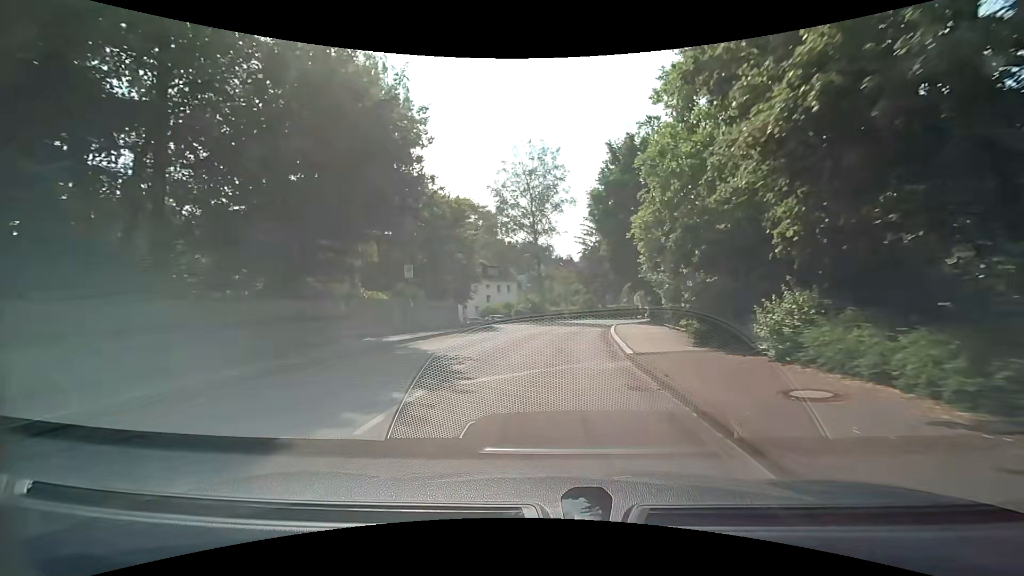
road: tertiary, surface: asphalt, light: Day
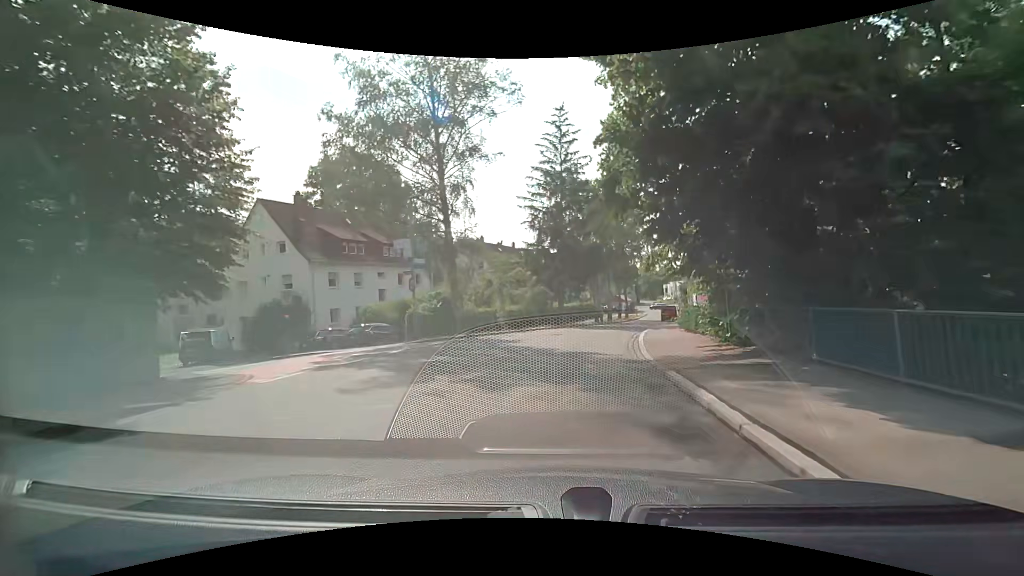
(+1.1, +24.4) m; +6°
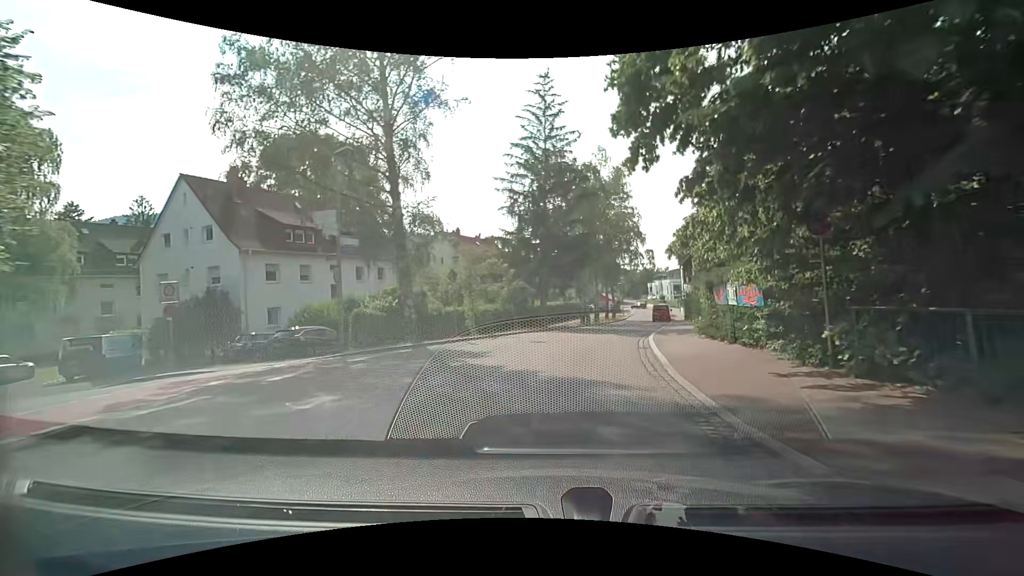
(+0.1, +5.8) m; +2°
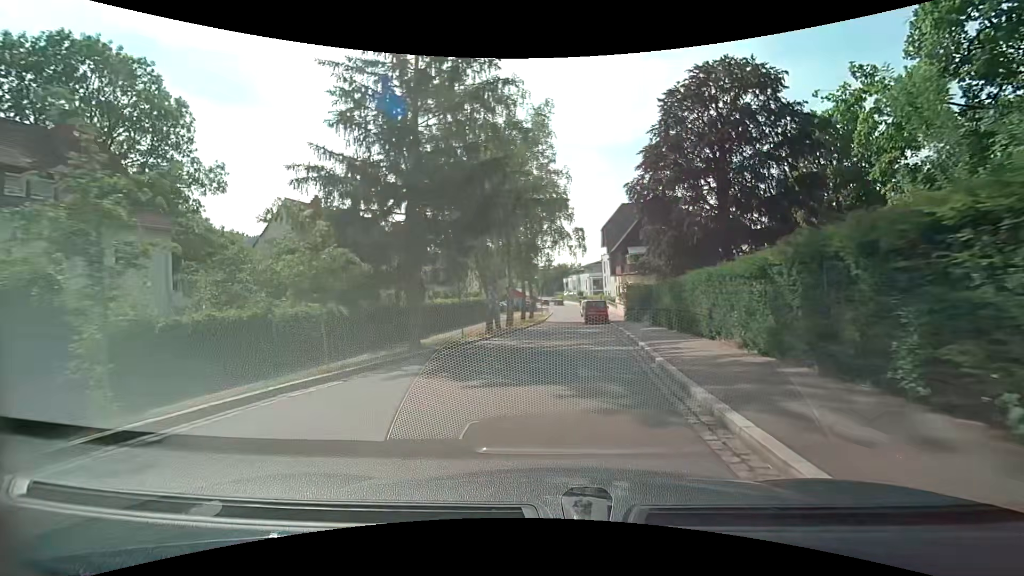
(+1.2, +16.9) m; +9°
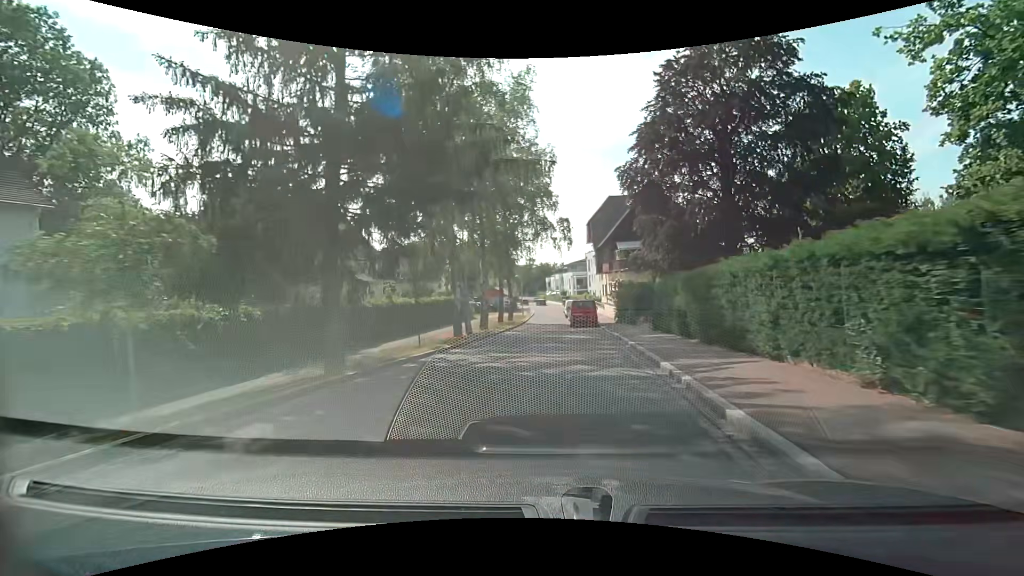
(+0.2, +5.5) m; +3°
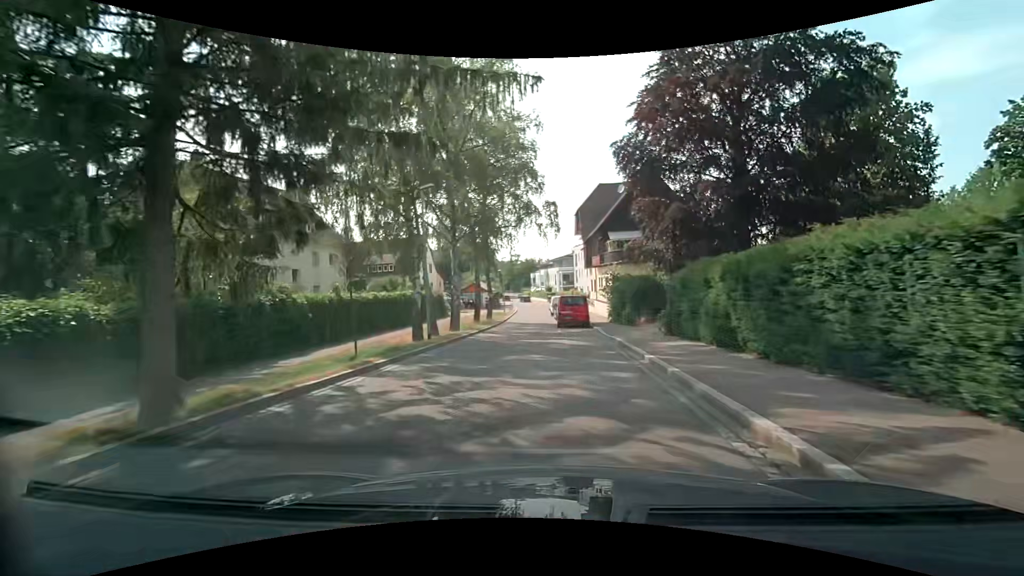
(+0.1, +5.4) m; +2°
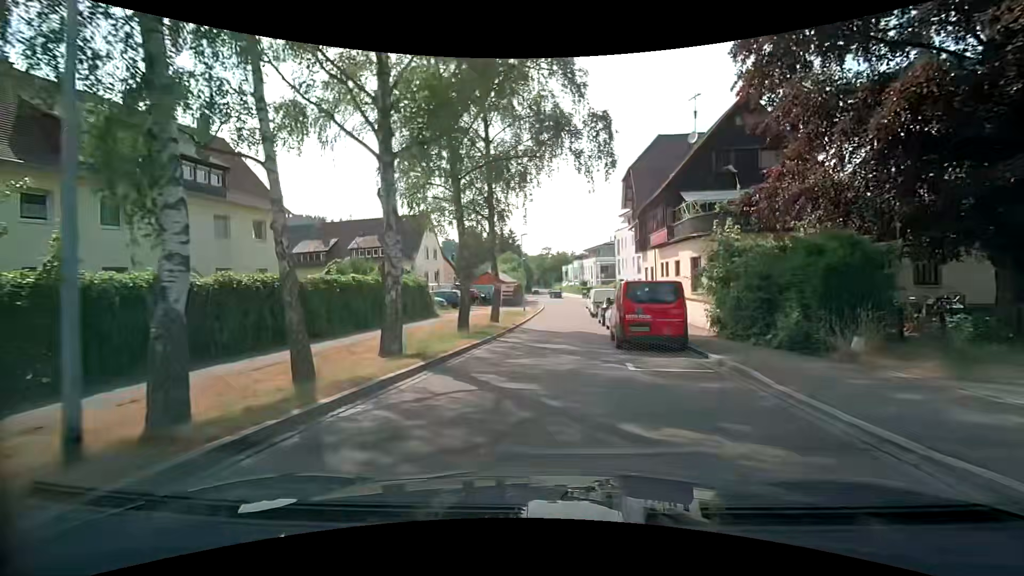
(0.0, +15.8) m; -2°
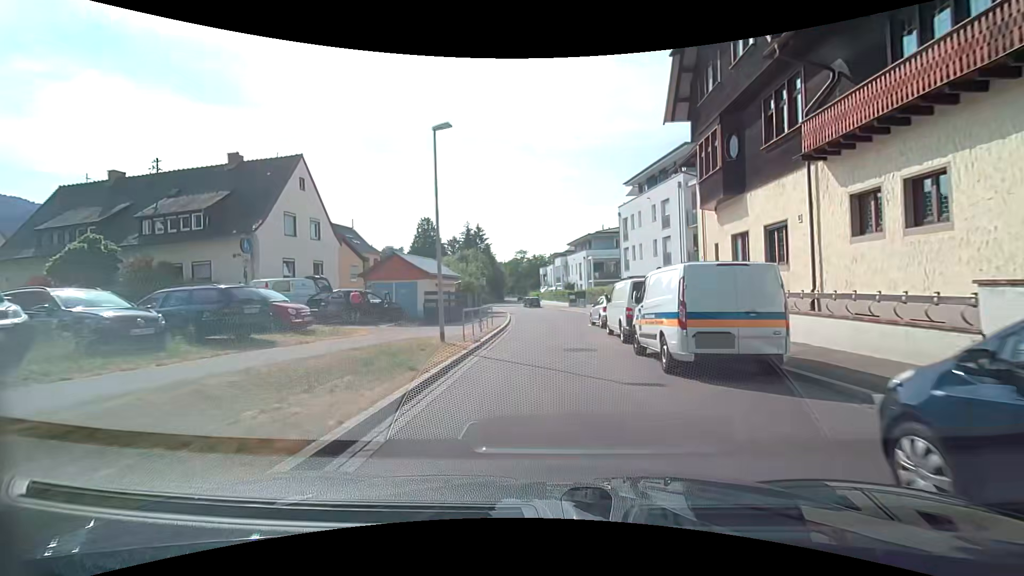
(0.0, +25.5) m; 0°
(0, +10) (+1, +20) (+1, +30) (+1, +40) (0, +50) (-1, +60) (-2, +70) (-4, +80) (-4, +90) (-4, +100) m
